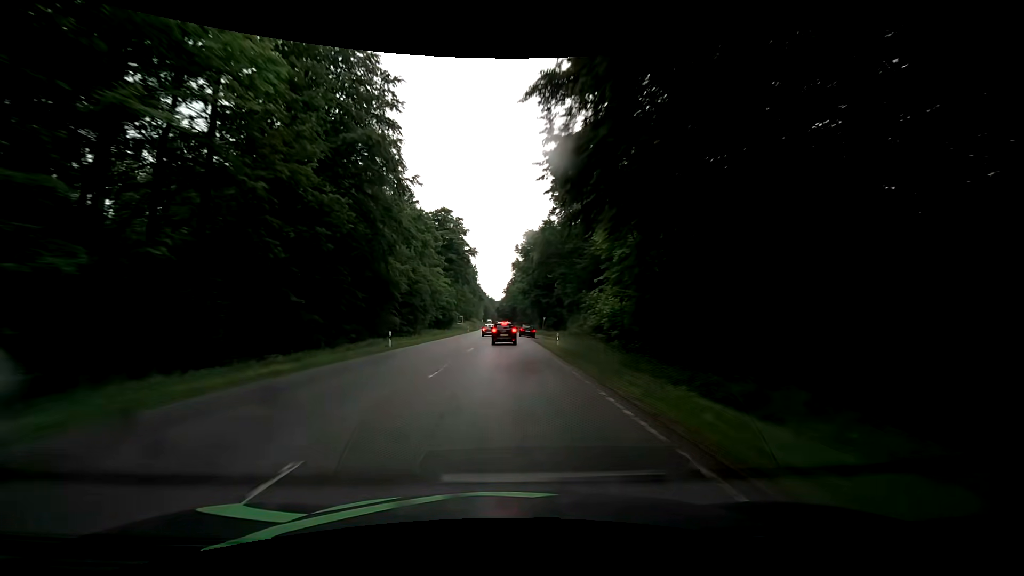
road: secondary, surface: asphalt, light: Day
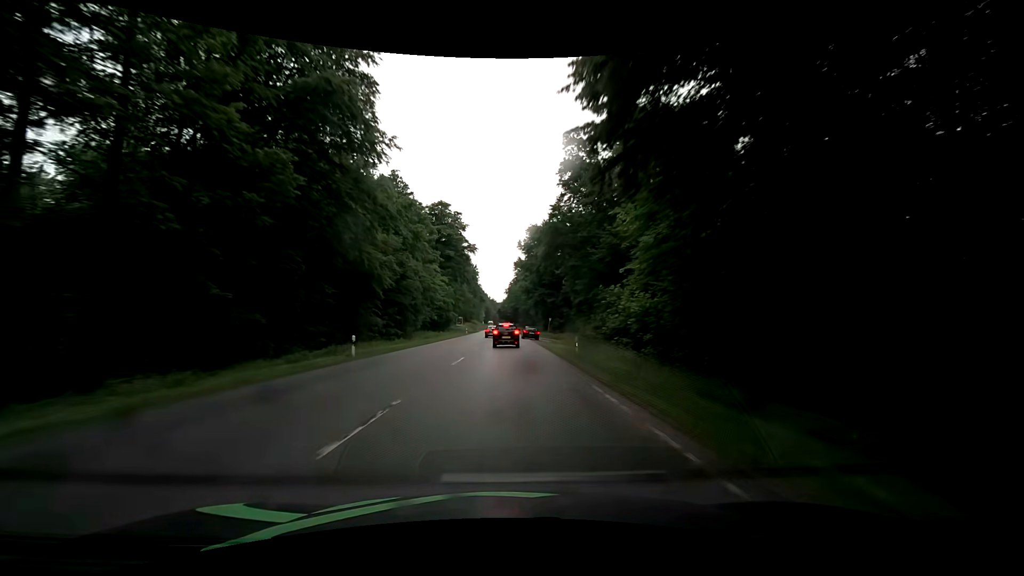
(0.0, +7.5) m; -1°
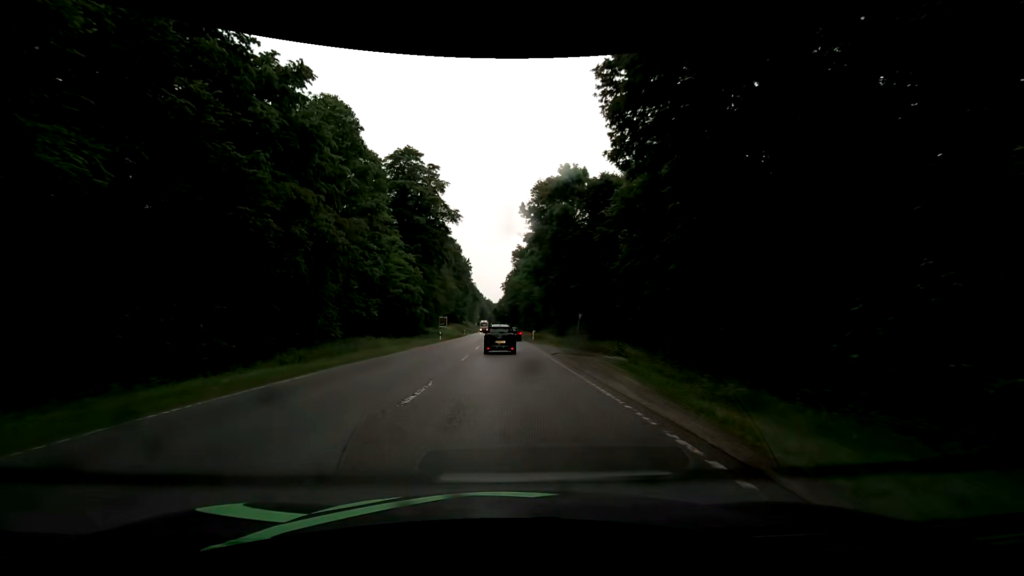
(+0.5, +32.2) m; 0°
